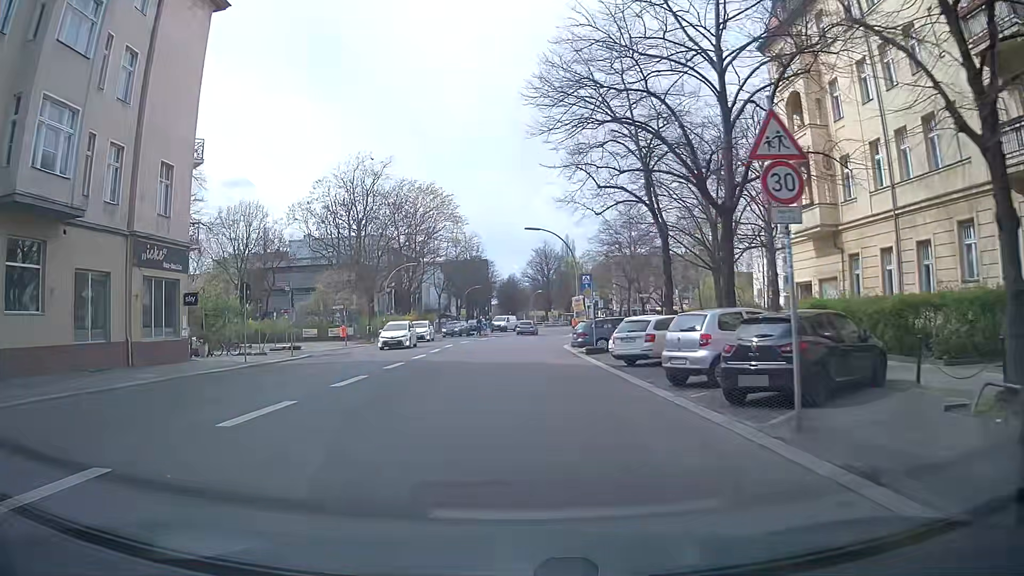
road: secondary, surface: asphalt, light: Day
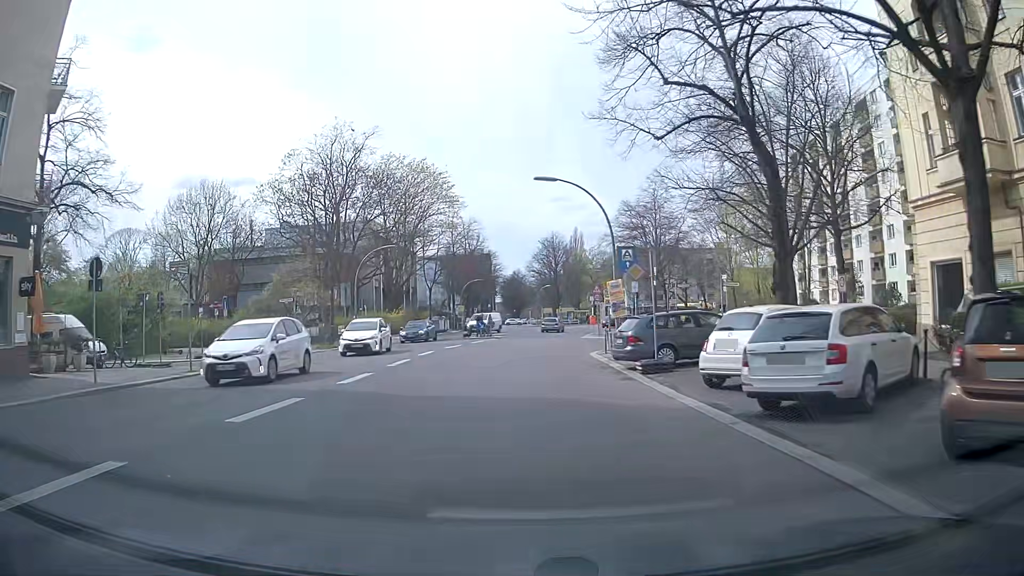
(+0.1, +11.7) m; 0°
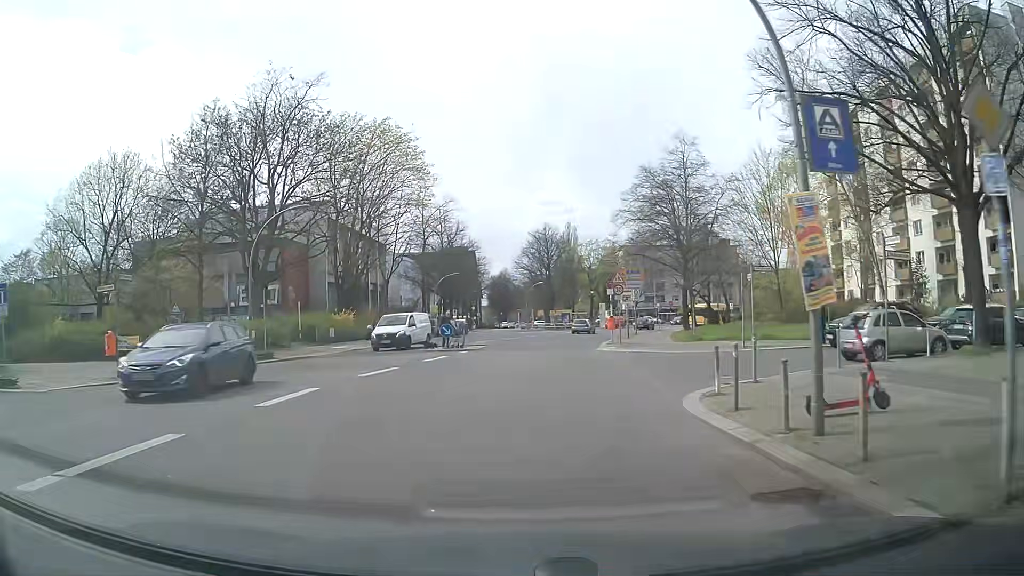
(0.0, +16.1) m; +1°
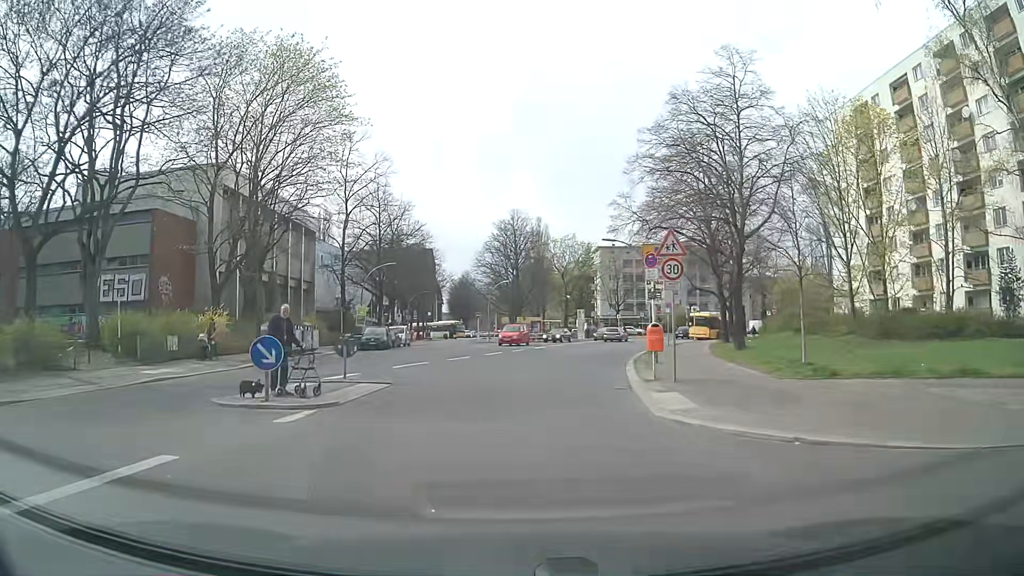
(+0.5, +18.7) m; +3°
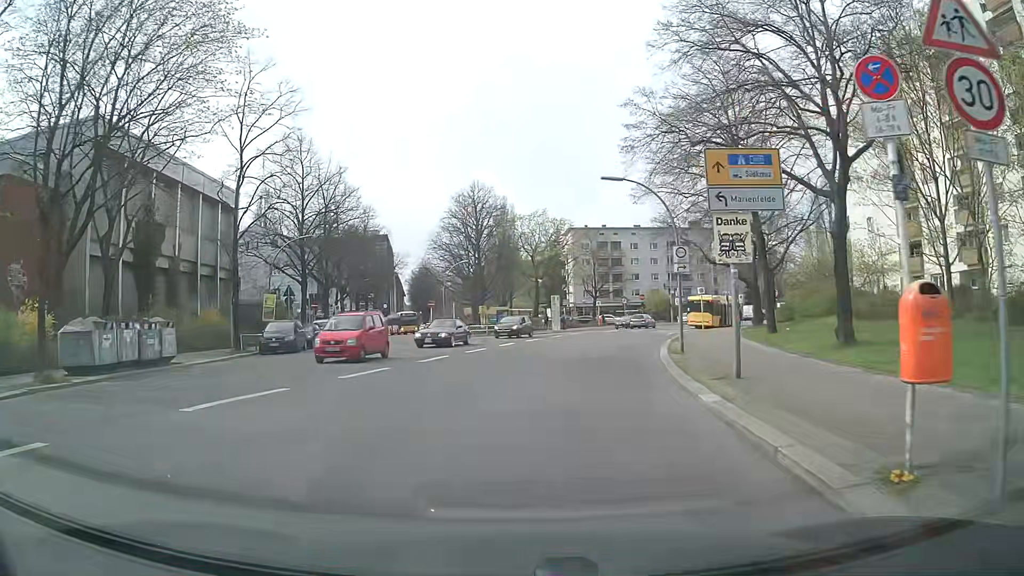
(+0.3, +13.3) m; +4°
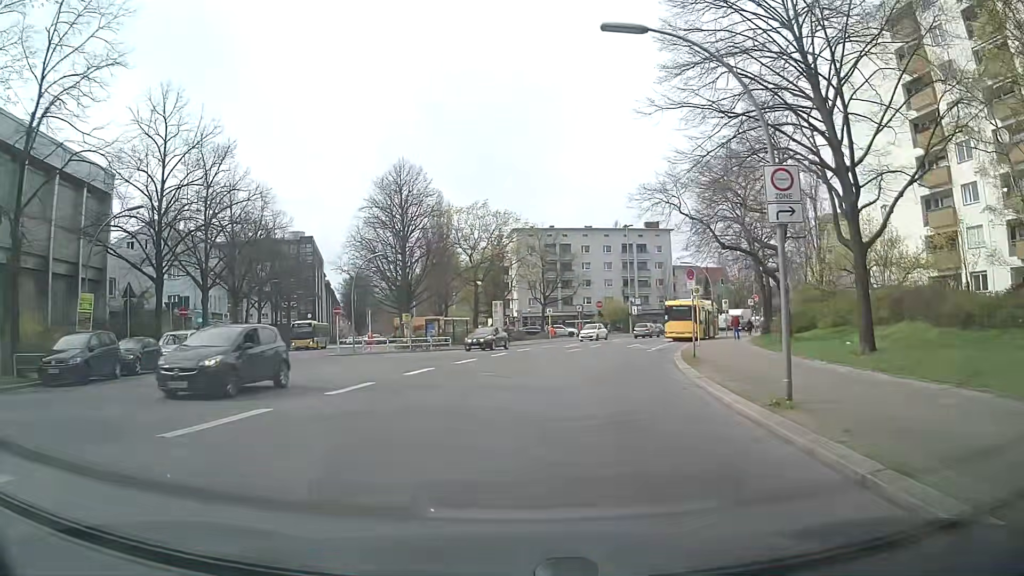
(+0.4, +13.6) m; +4°
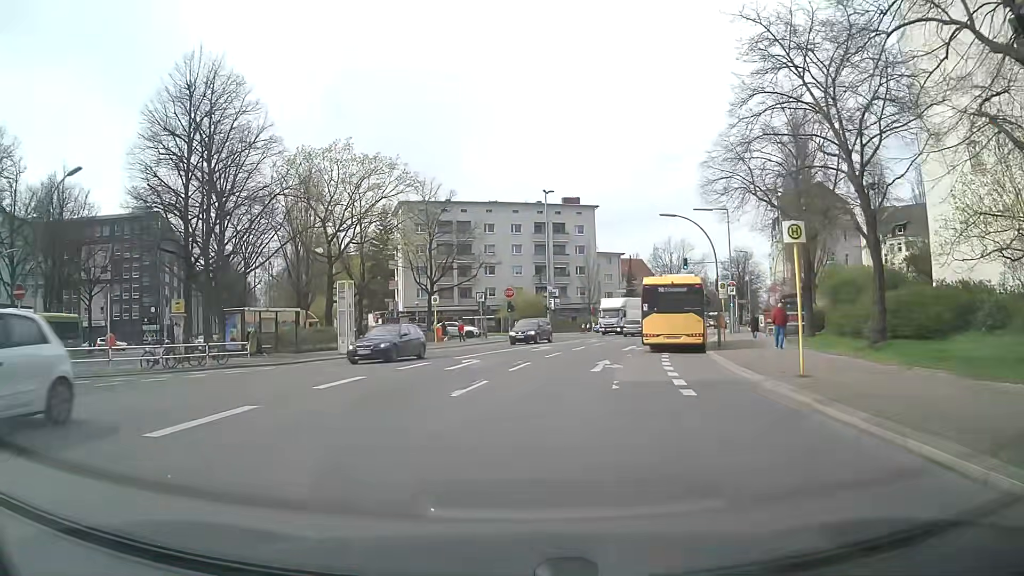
(+1.8, +24.0) m; +9°
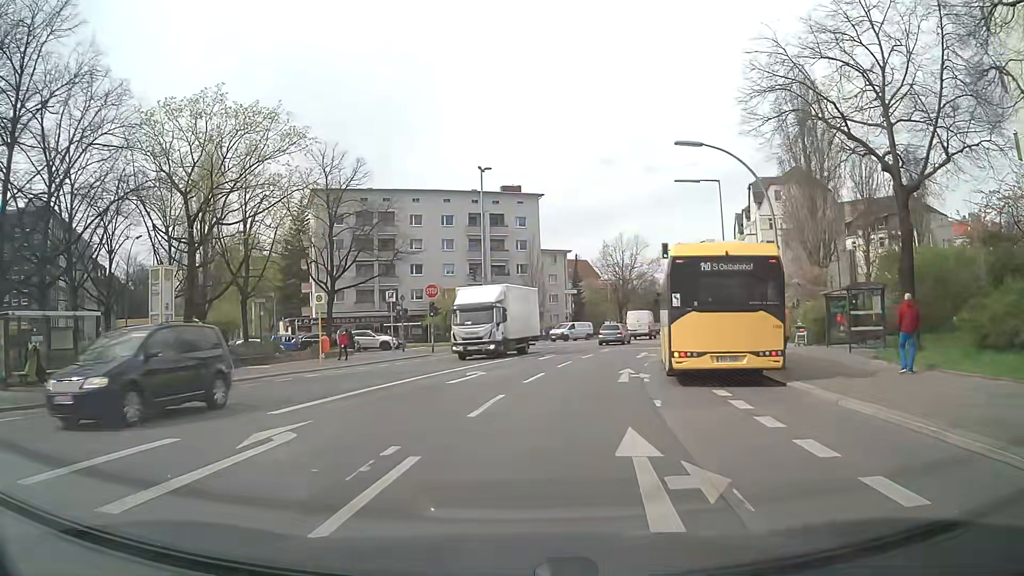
(+0.5, +13.9) m; +5°
(+1, +10) (+2, +20) (+5, +29) (+7, +39) (+10, +49) (+13, +58) (+16, +68) (+18, +78) (+21, +87) (+24, +97) m
